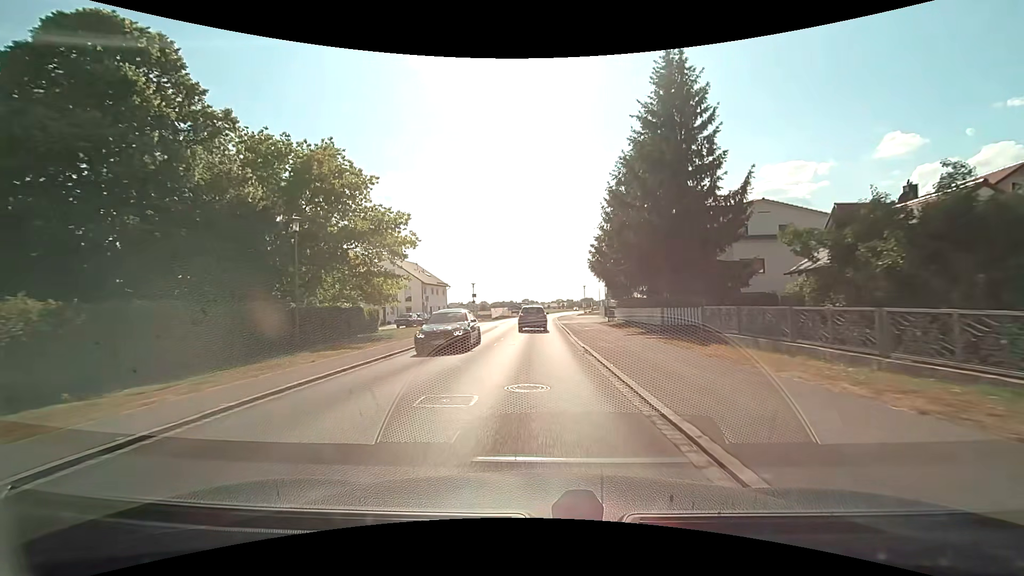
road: tertiary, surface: asphalt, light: Day
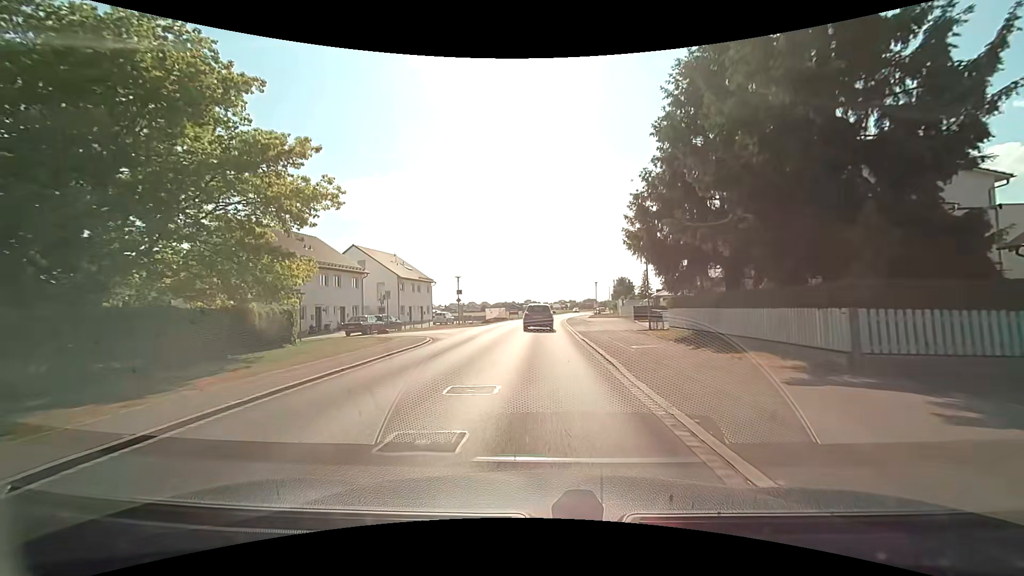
(0.0, +14.2) m; 0°
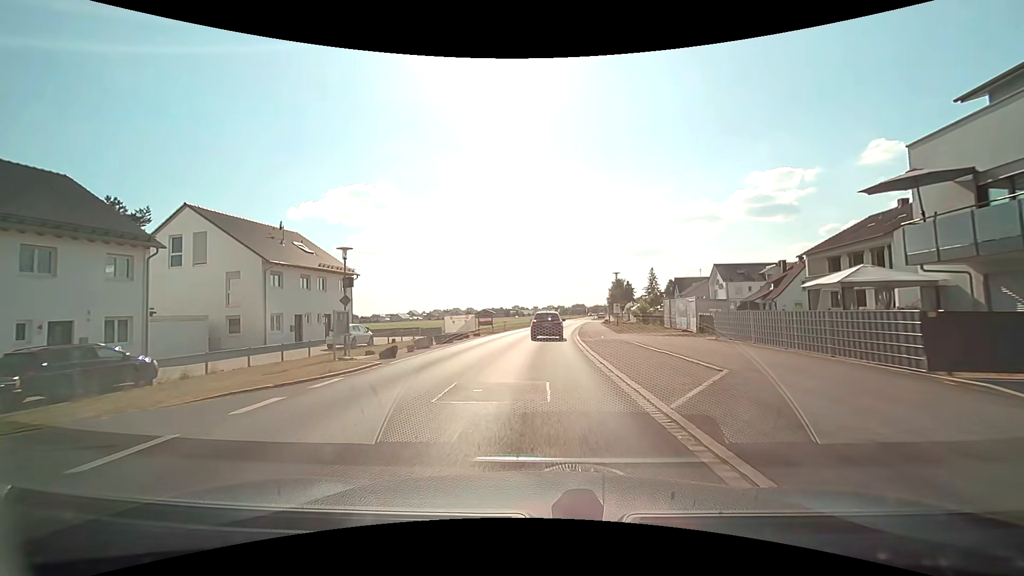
(+0.2, +27.9) m; +2°
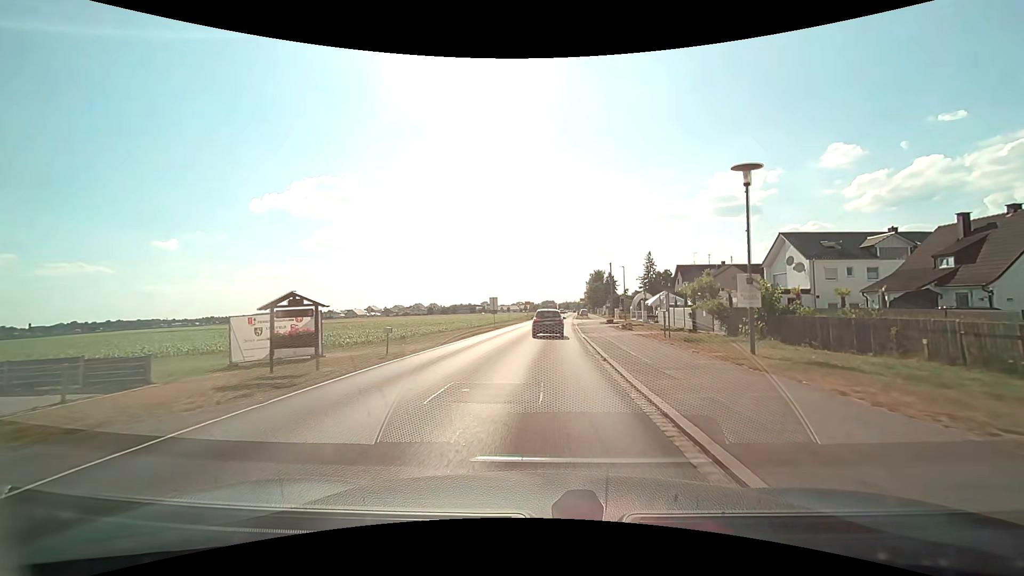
(+0.9, +33.4) m; +3°
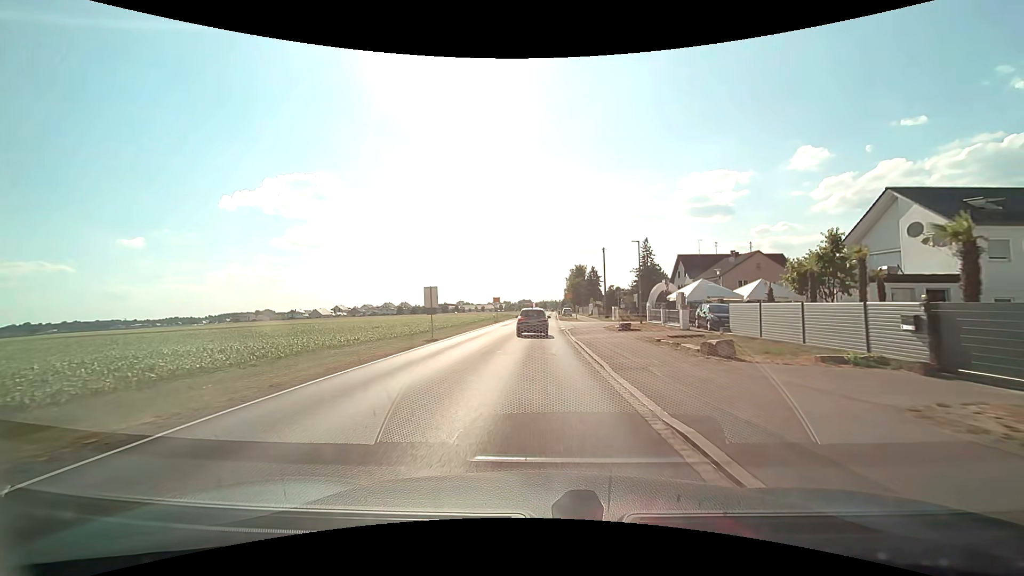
(+0.5, +20.6) m; +3°
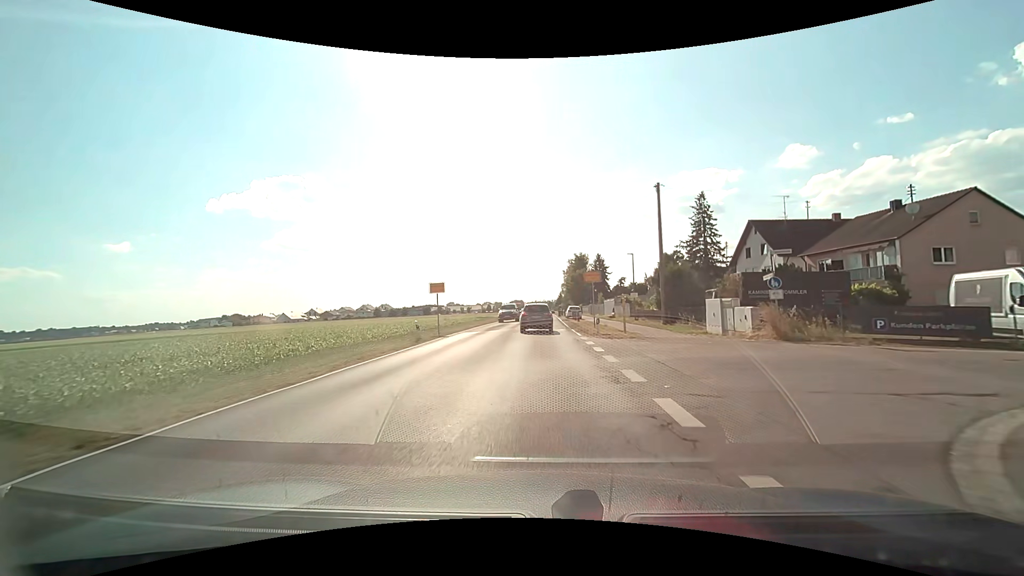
(+0.3, +35.3) m; +1°
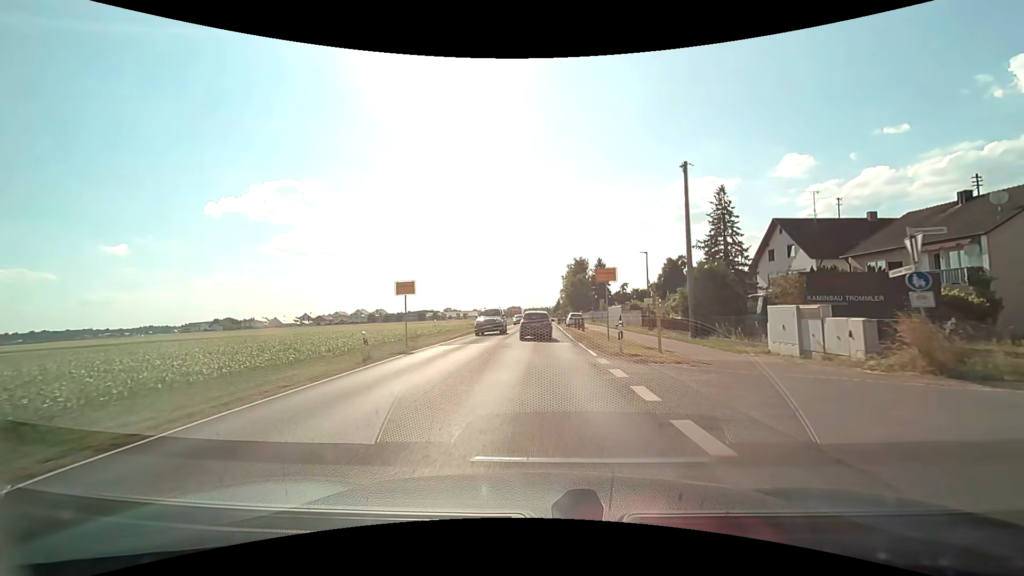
(0.0, +6.8) m; 0°
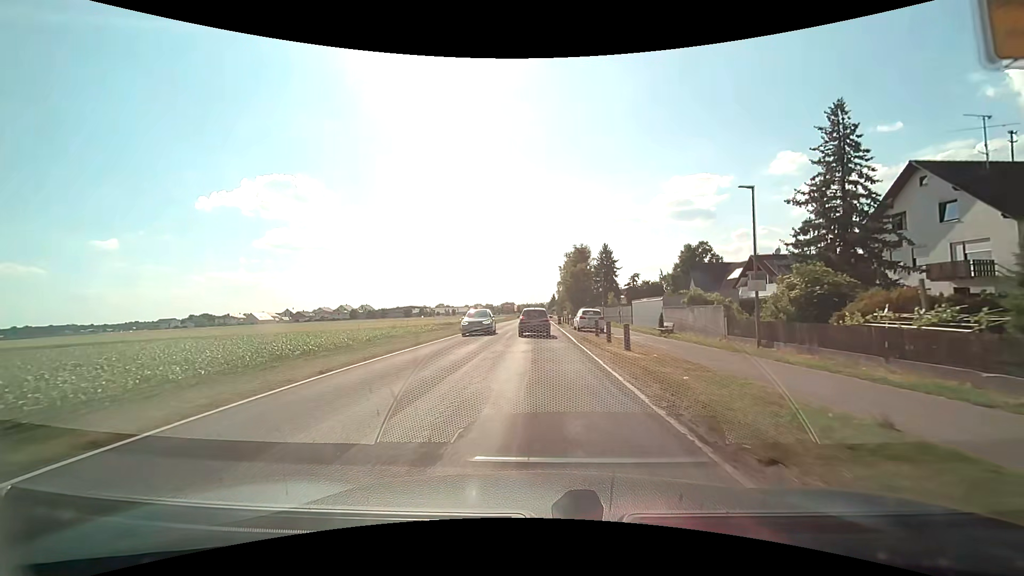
(+0.1, +20.5) m; +1°
(0, +10) (0, +20) (0, +30) (0, +40) (0, +50) (0, +60) (0, +70) (0, +80) (0, +90) (0, +100) m
